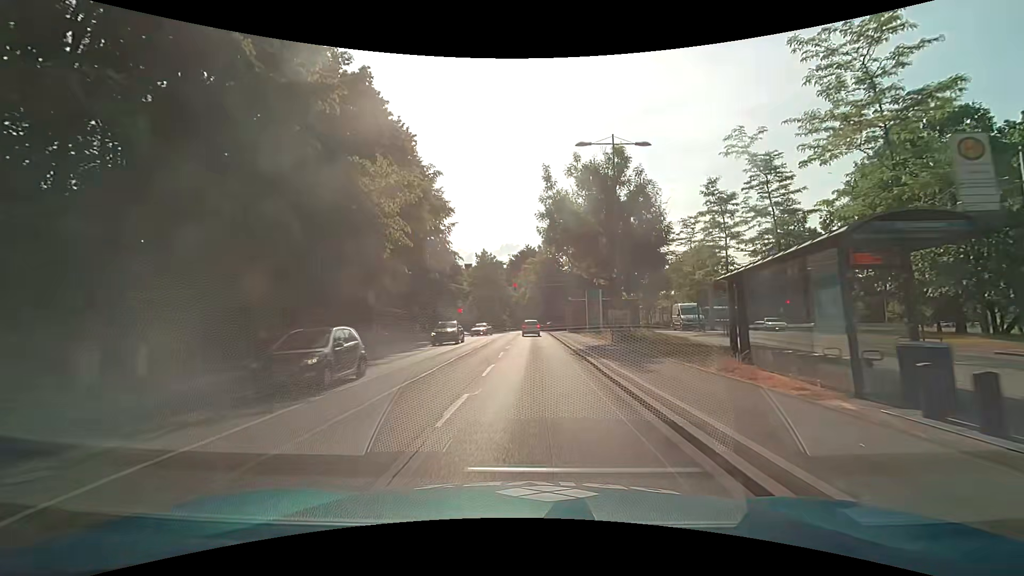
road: secondary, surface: asphalt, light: Day
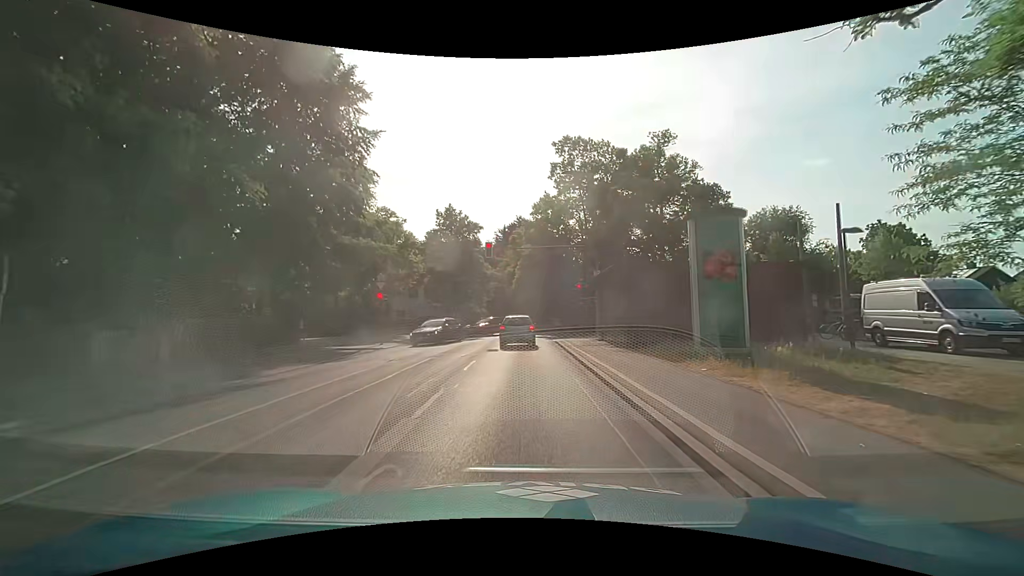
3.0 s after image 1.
(+0.1, +29.3) m; +1°
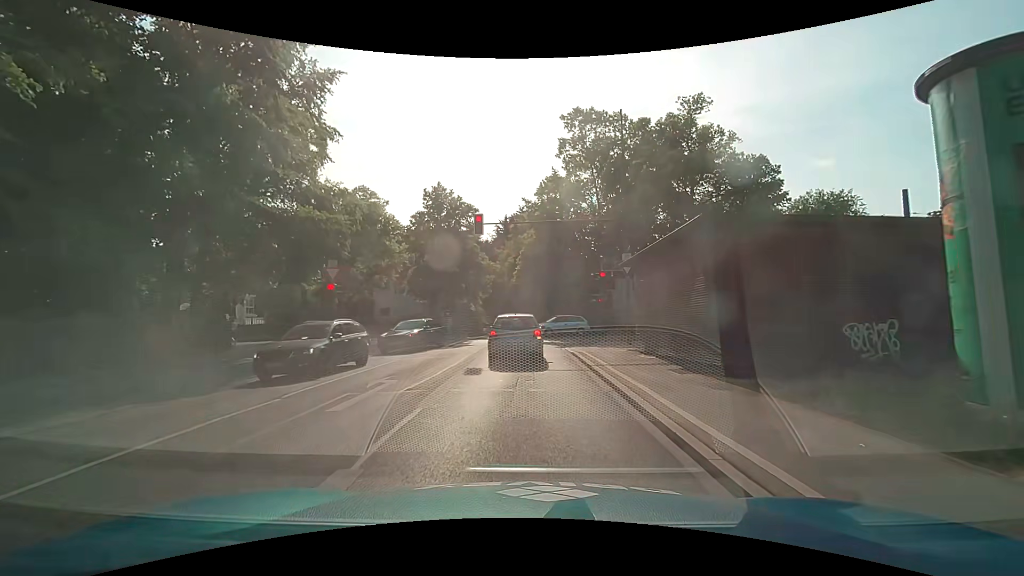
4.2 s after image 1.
(-0.1, +8.0) m; -3°
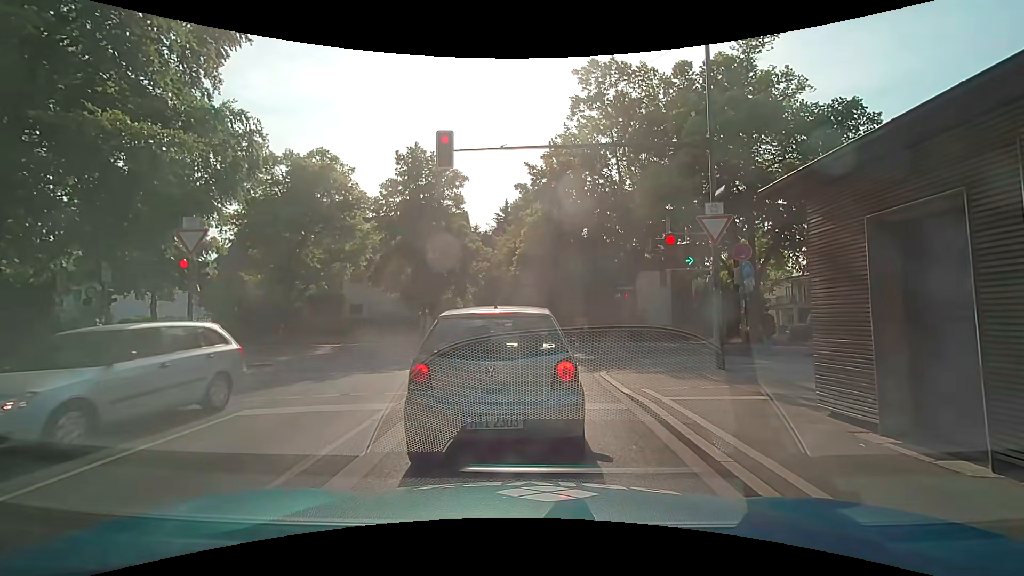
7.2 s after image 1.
(+0.2, +9.4) m; 0°
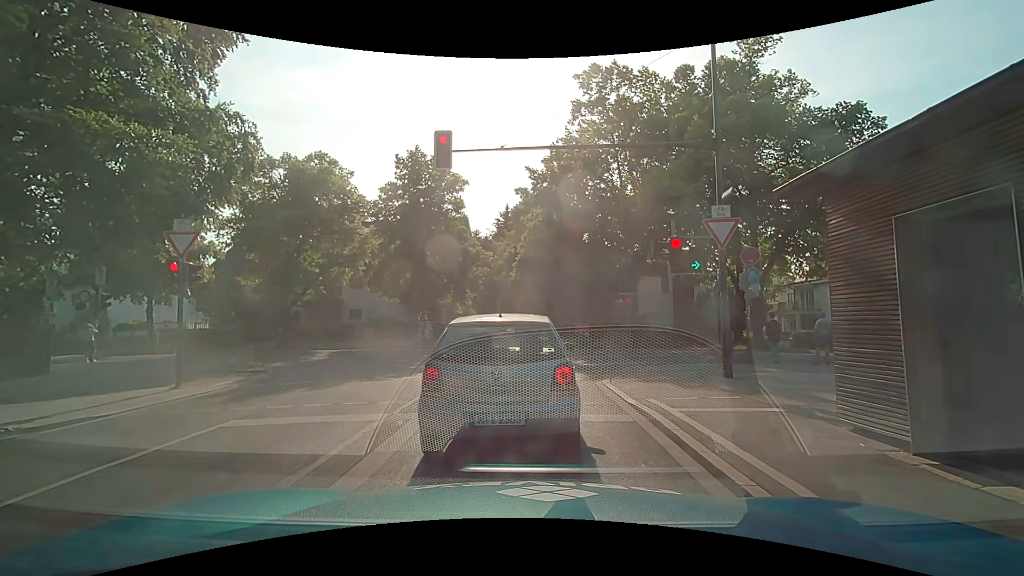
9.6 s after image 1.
(0.0, +0.5) m; 0°
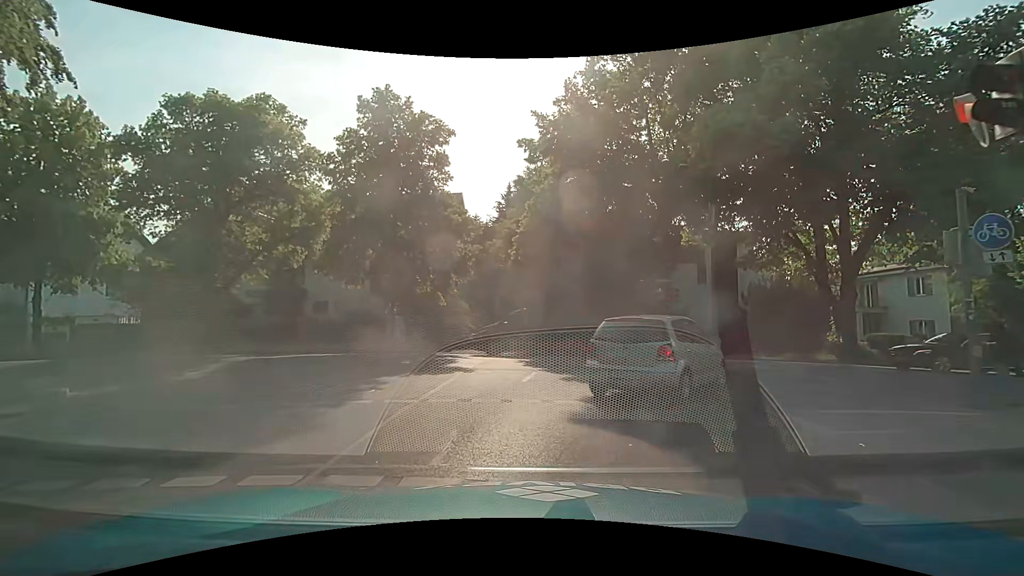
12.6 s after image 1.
(+0.1, +8.8) m; +2°
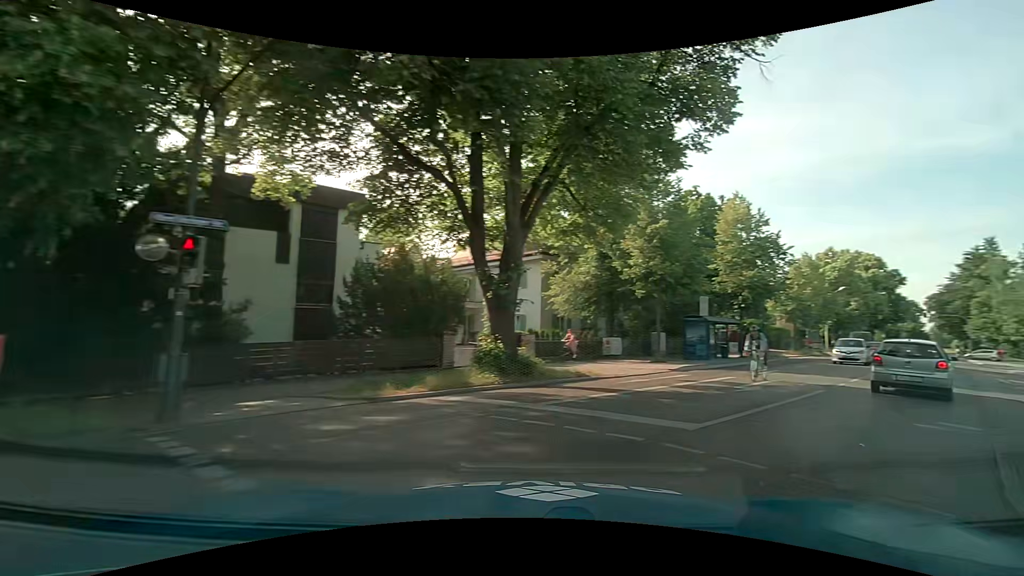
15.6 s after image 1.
(+3.1, +13.8) m; +44°
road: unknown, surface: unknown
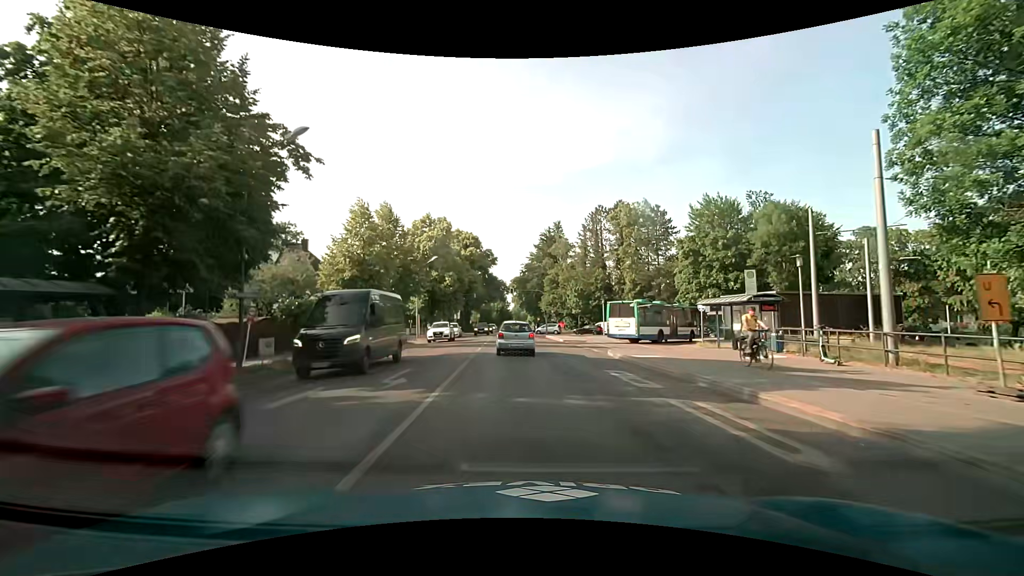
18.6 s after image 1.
(+13.5, +20.2) m; +40°
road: secondary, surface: asphalt
(0, +10) (0, +20) (-1, +30) (-2, +40) (-2, +50) (-3, +60) (-3, +70) (-4, +80) (-4, +90) (-3, +100) m
